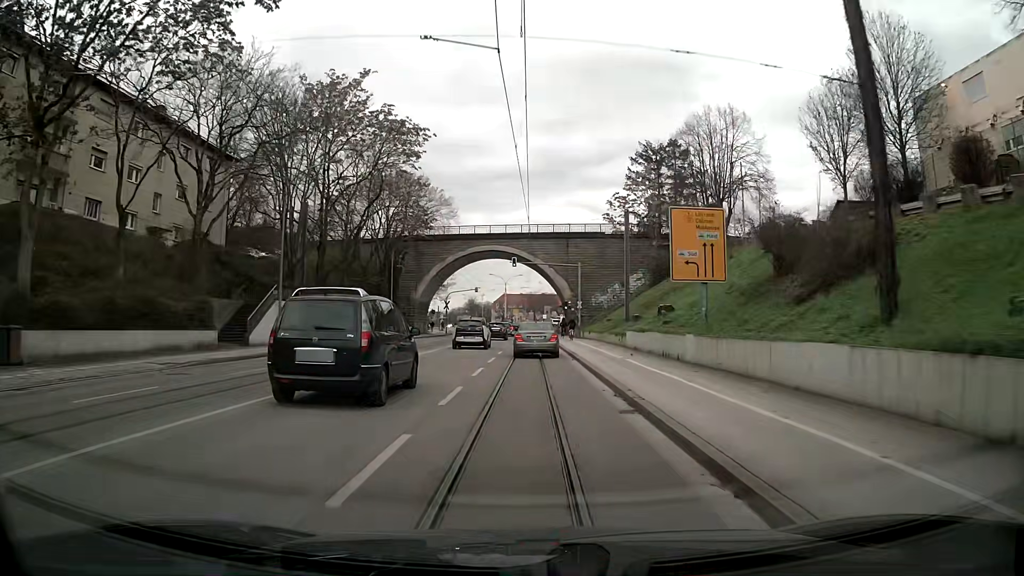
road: primary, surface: asphalt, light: Day
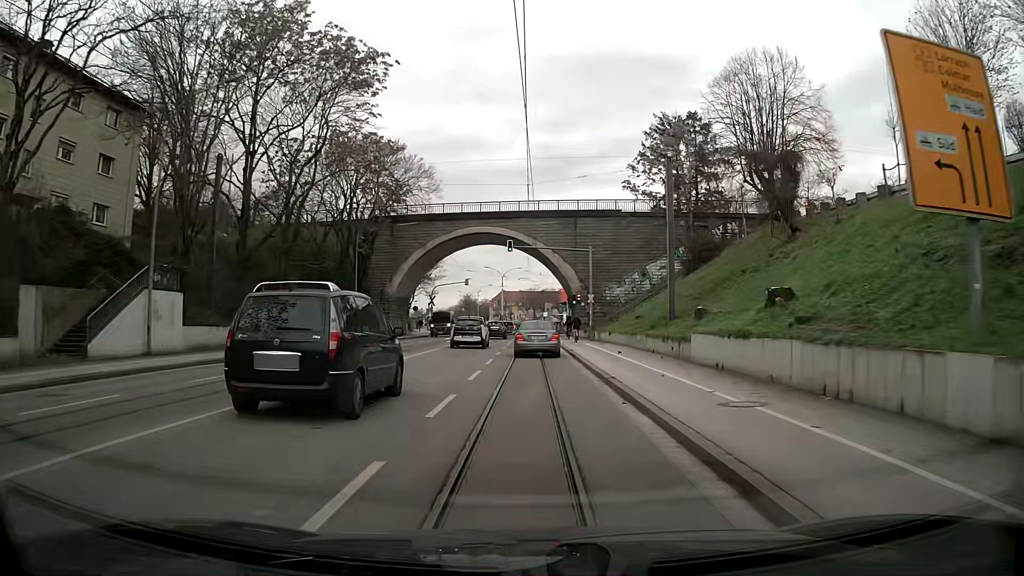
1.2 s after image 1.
(-0.1, +13.5) m; -1°
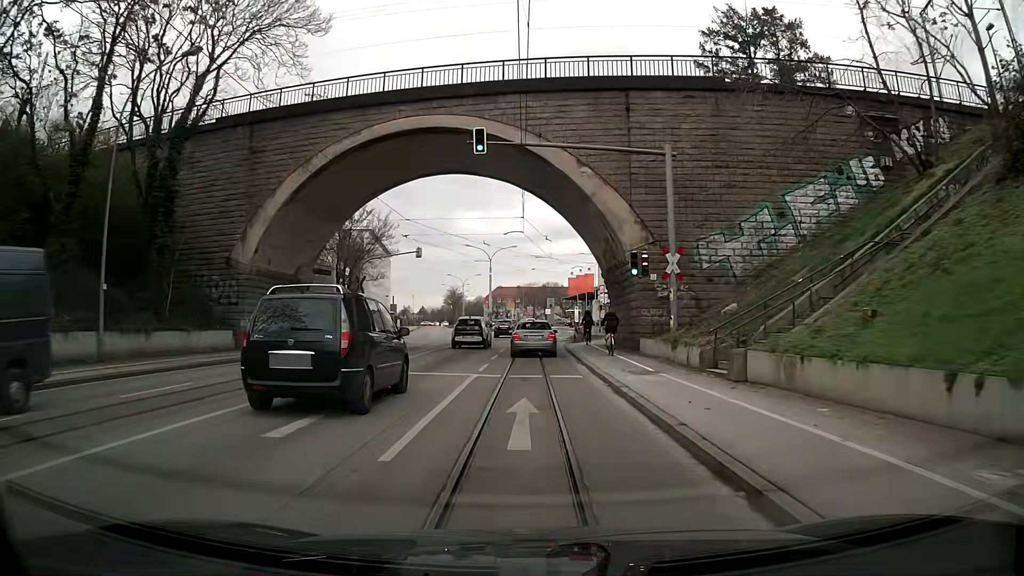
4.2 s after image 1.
(+0.2, +33.1) m; +1°
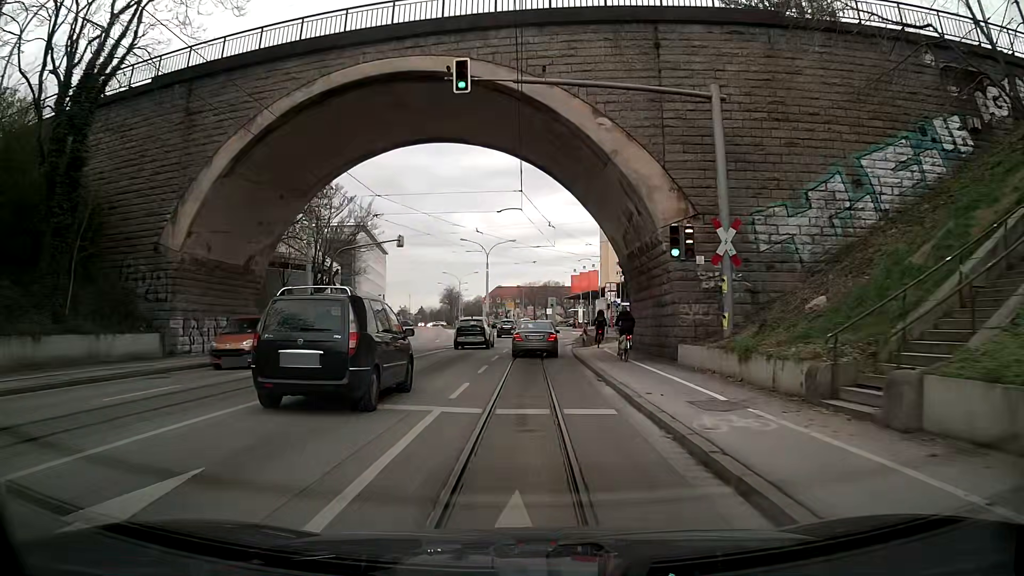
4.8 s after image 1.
(0.0, +6.7) m; 0°
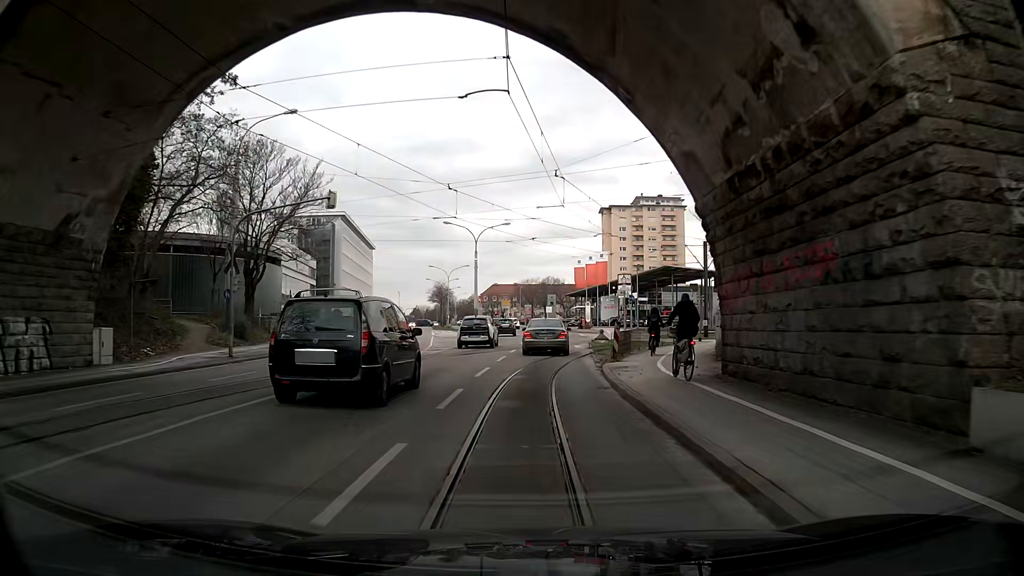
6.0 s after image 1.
(-0.1, +13.5) m; +1°
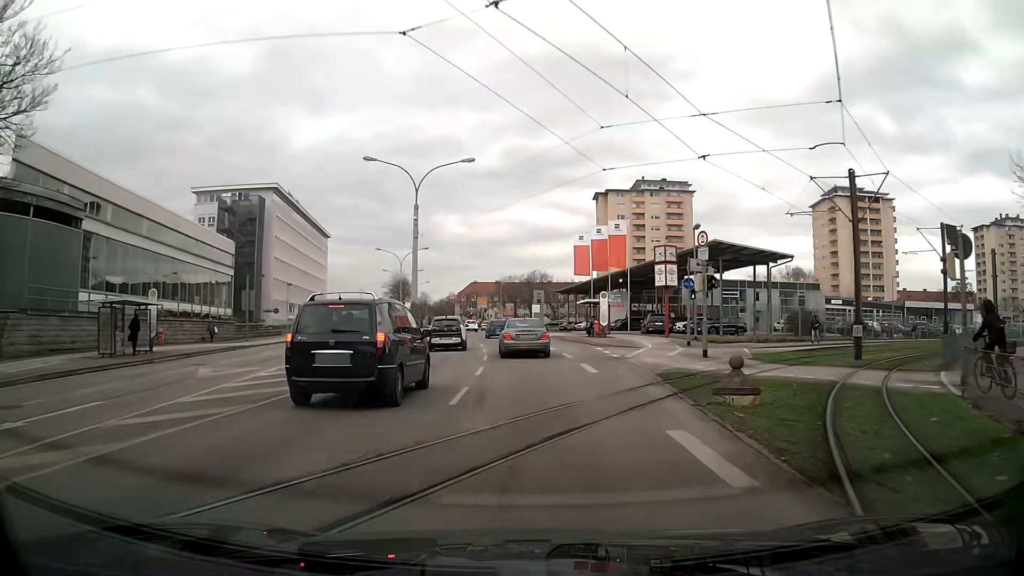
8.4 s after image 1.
(-0.2, +27.3) m; 0°
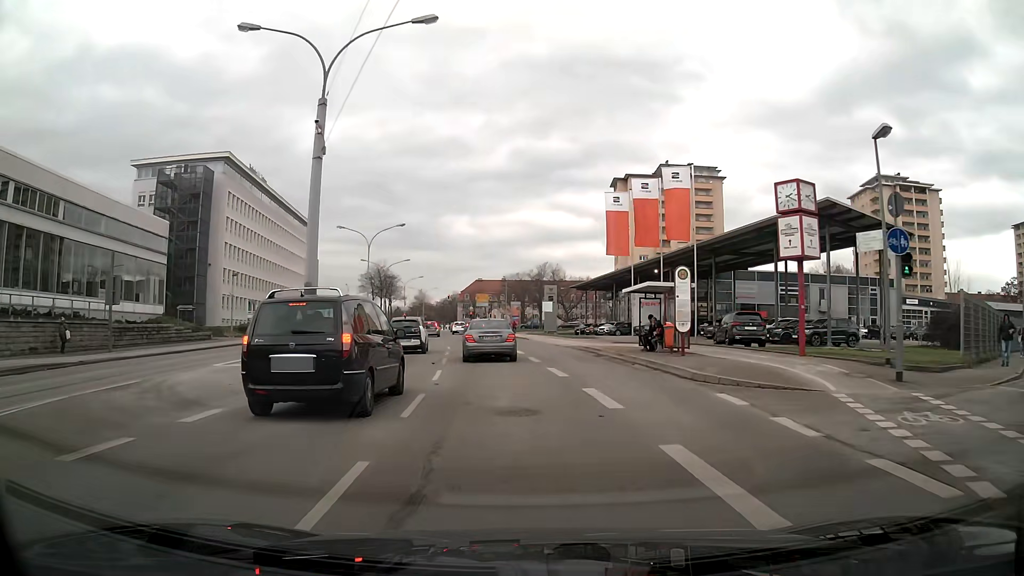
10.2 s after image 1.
(0.0, +19.5) m; -1°
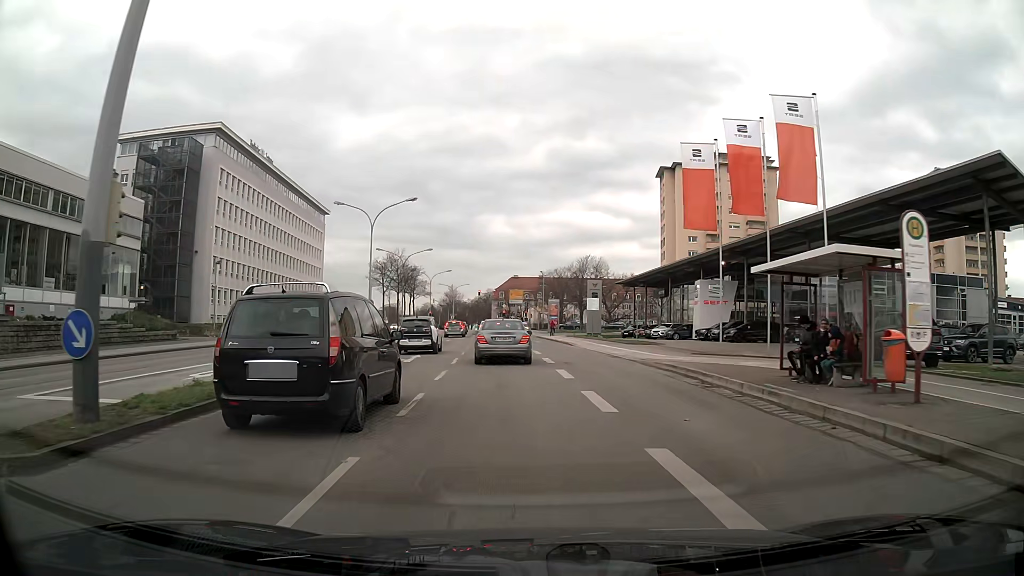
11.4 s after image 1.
(-0.3, +11.8) m; -3°
